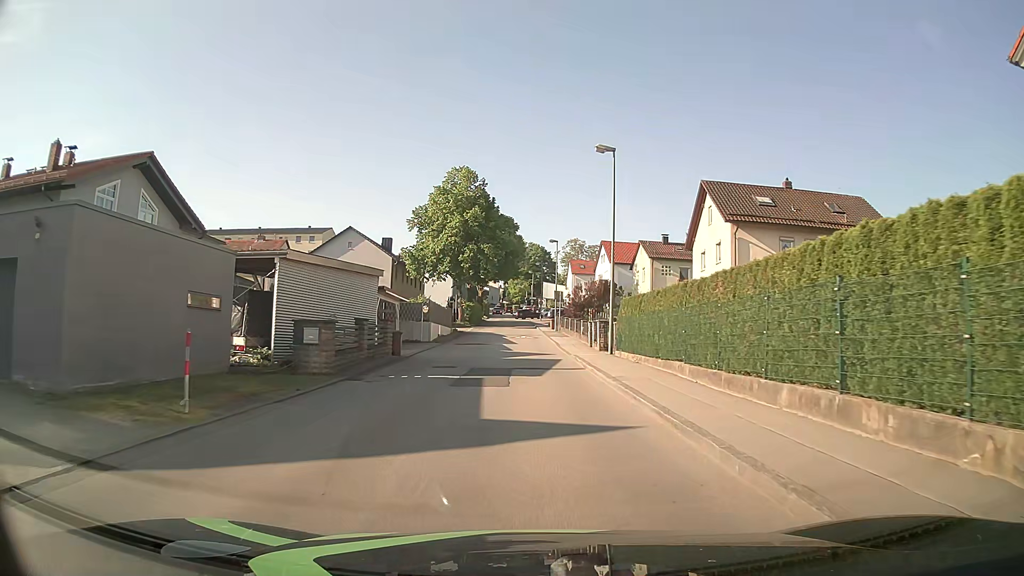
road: unclassified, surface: asphalt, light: Day
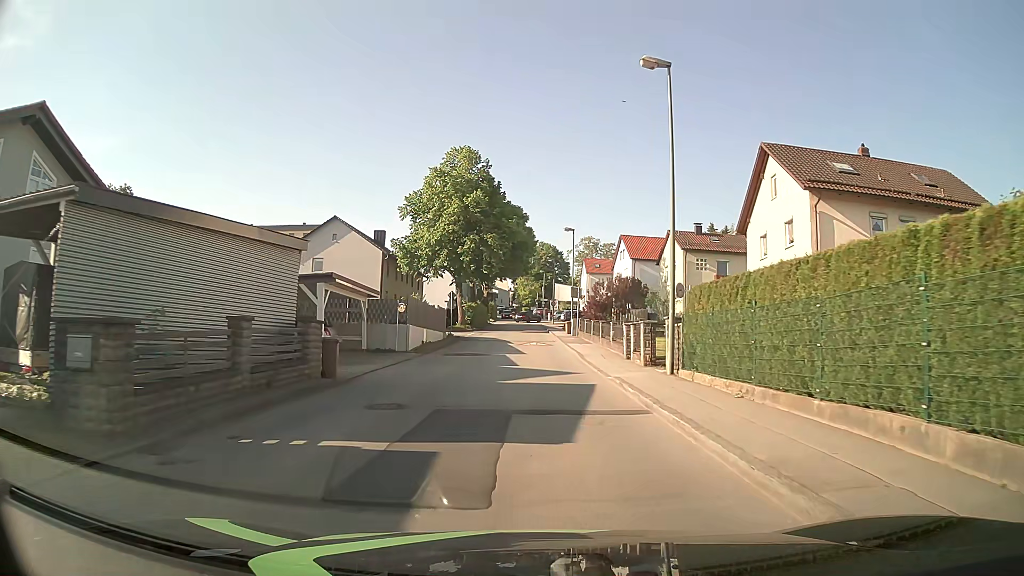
(-0.1, +9.5) m; -1°
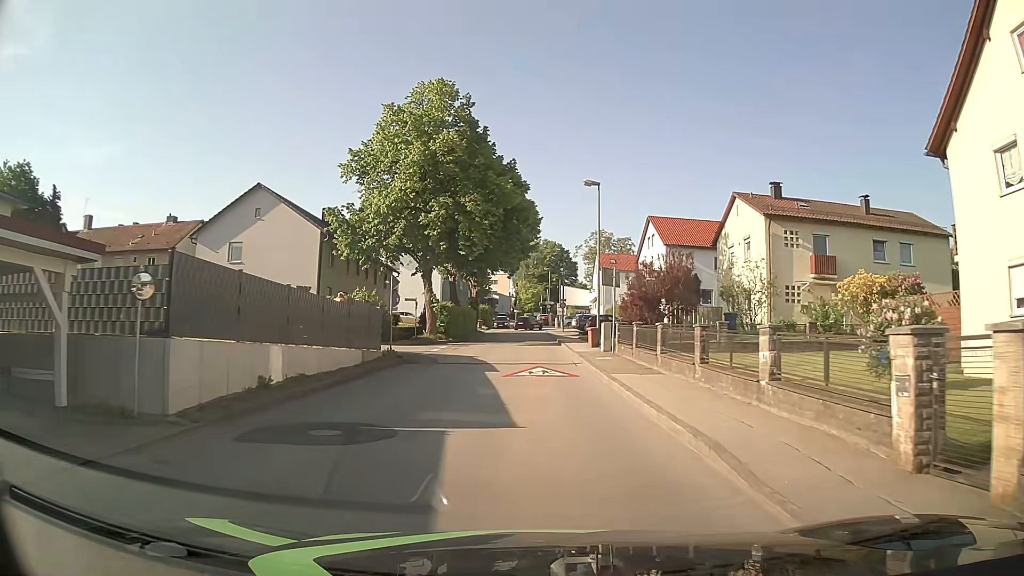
(0.0, +19.0) m; 0°
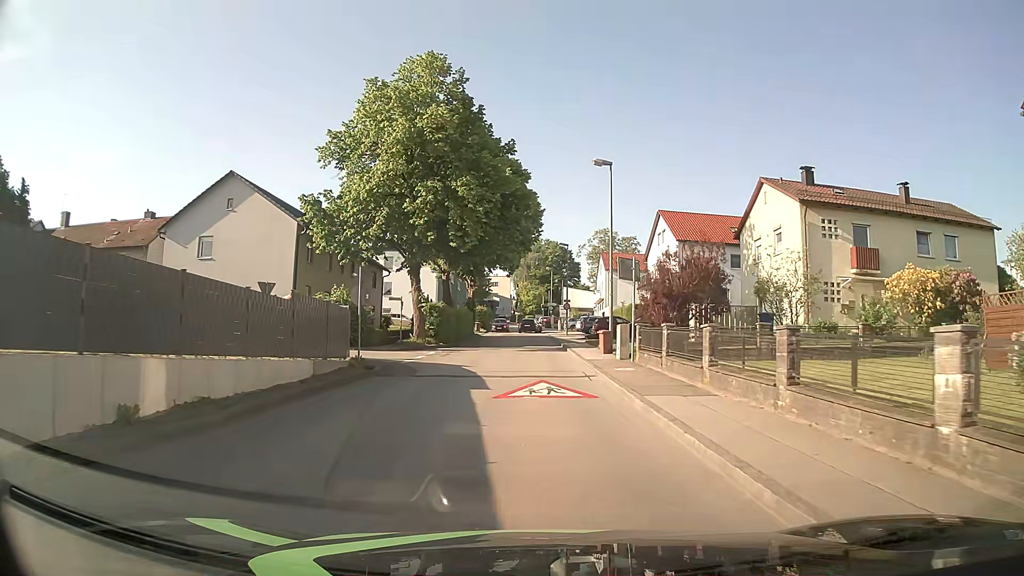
(0.0, +4.7) m; -1°
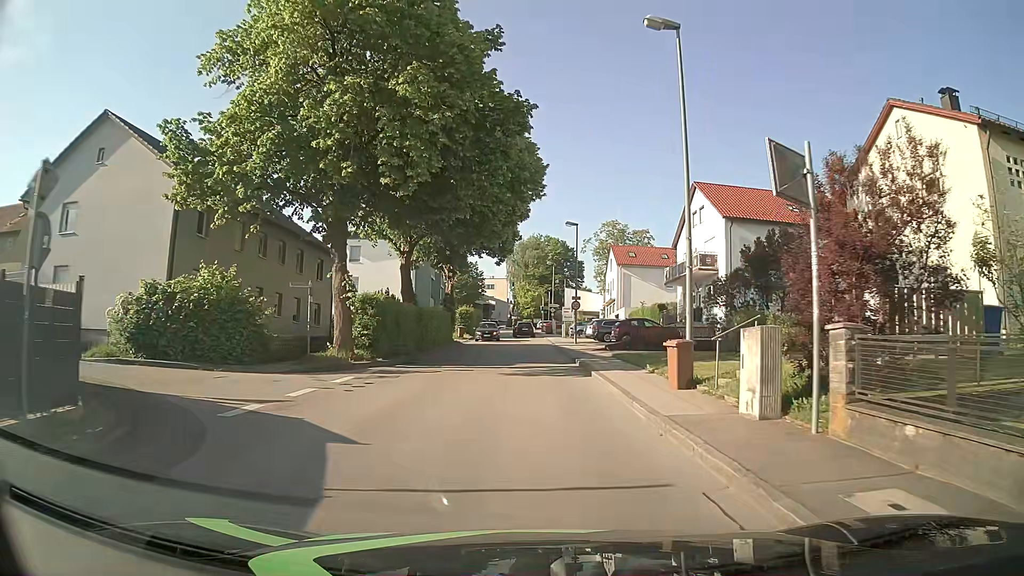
(+0.1, +14.1) m; 0°
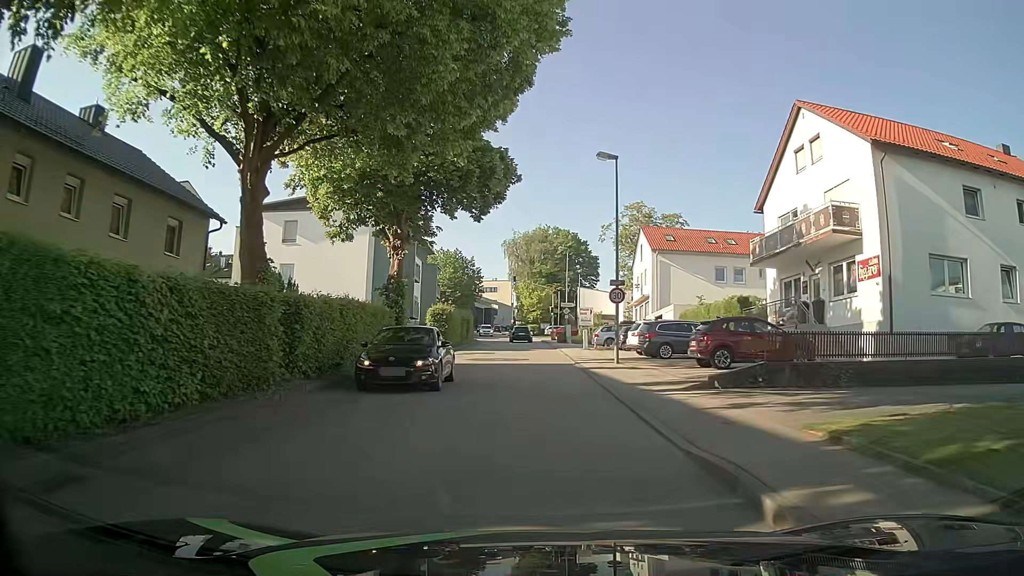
(0.0, +18.8) m; 0°
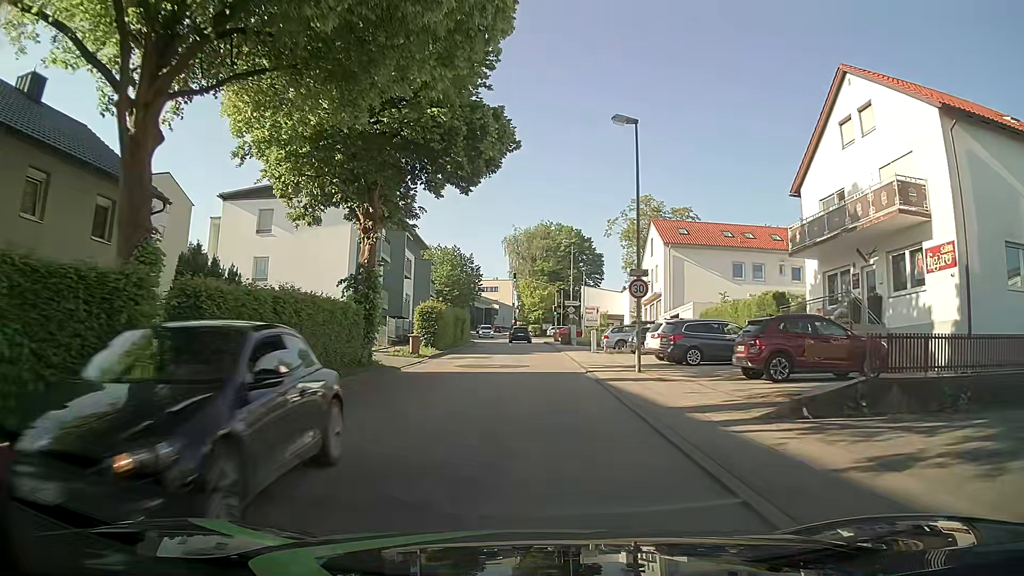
(0.0, +4.7) m; -1°
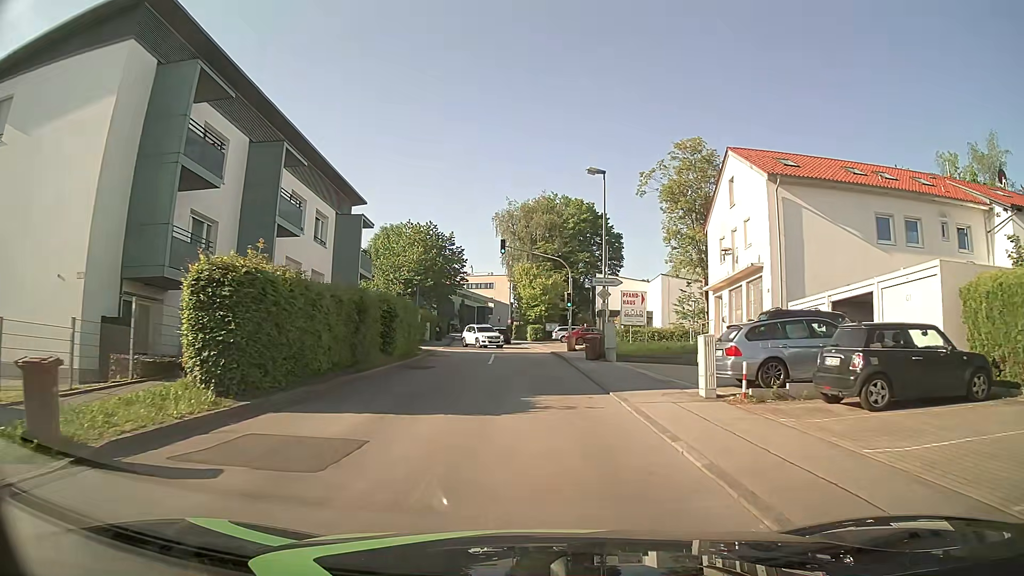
(+0.4, +23.8) m; +1°
